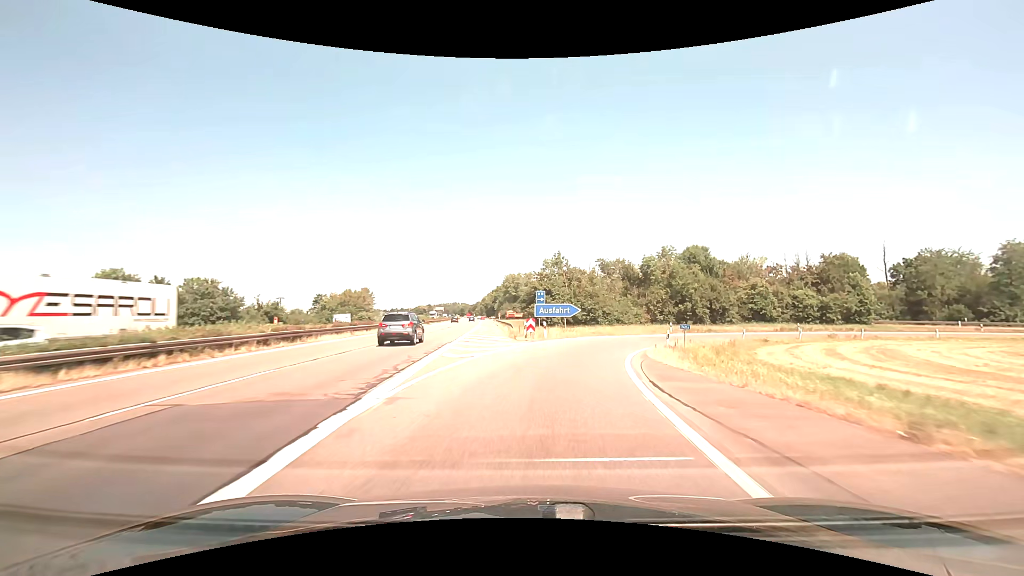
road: motorway_link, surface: asphalt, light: Day
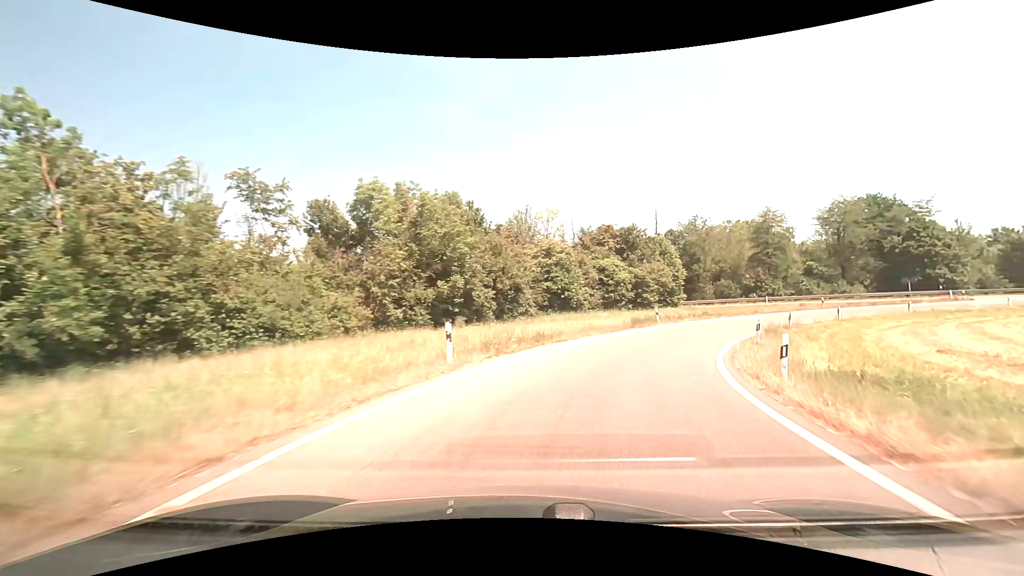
(+8.6, +38.7) m; +30°
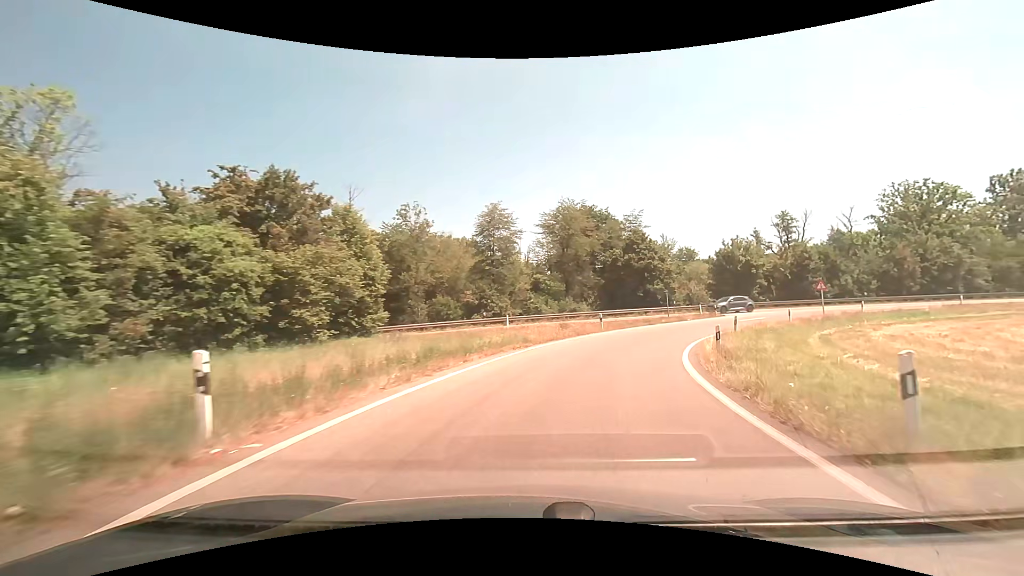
(+7.4, +25.8) m; +33°
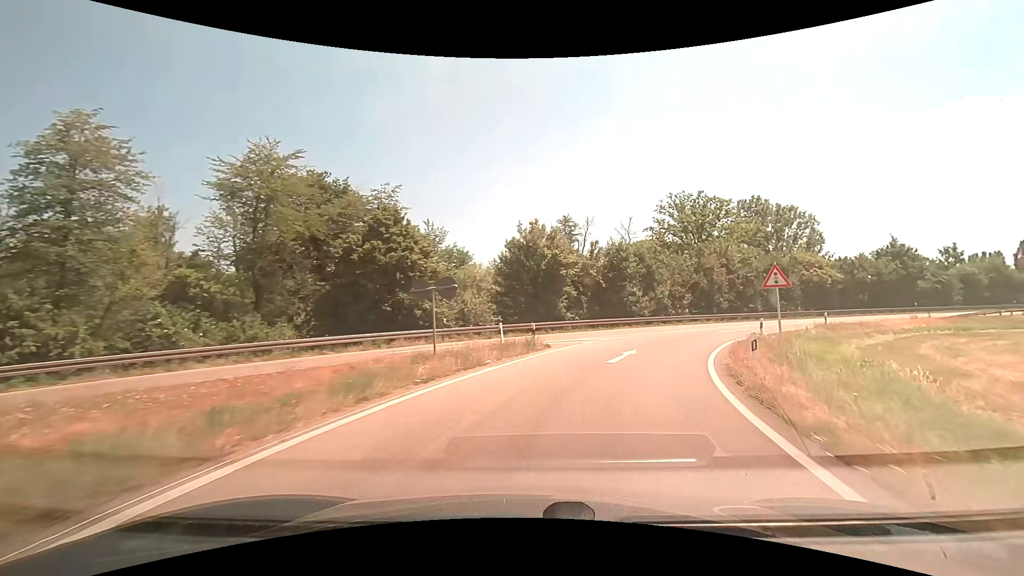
(+6.3, +26.0) m; +27°
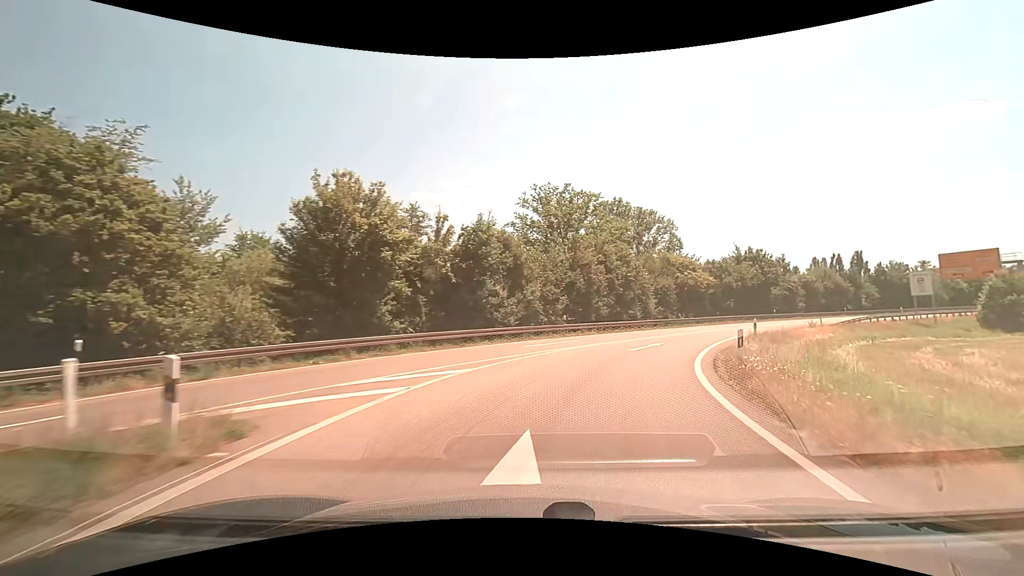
(+1.9, +13.5) m; +16°
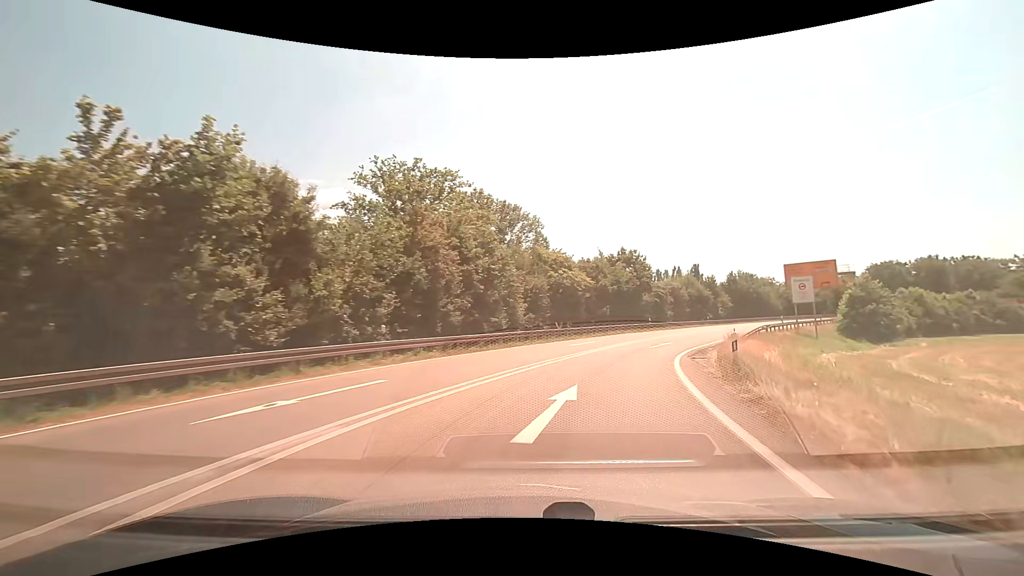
(+1.9, +13.5) m; +16°
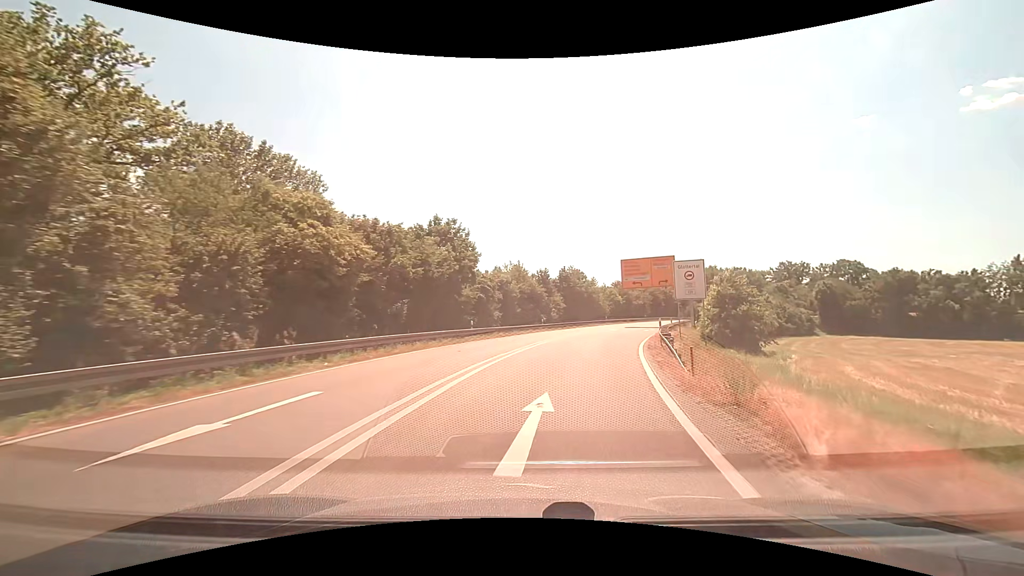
(+3.9, +20.0) m; +21°
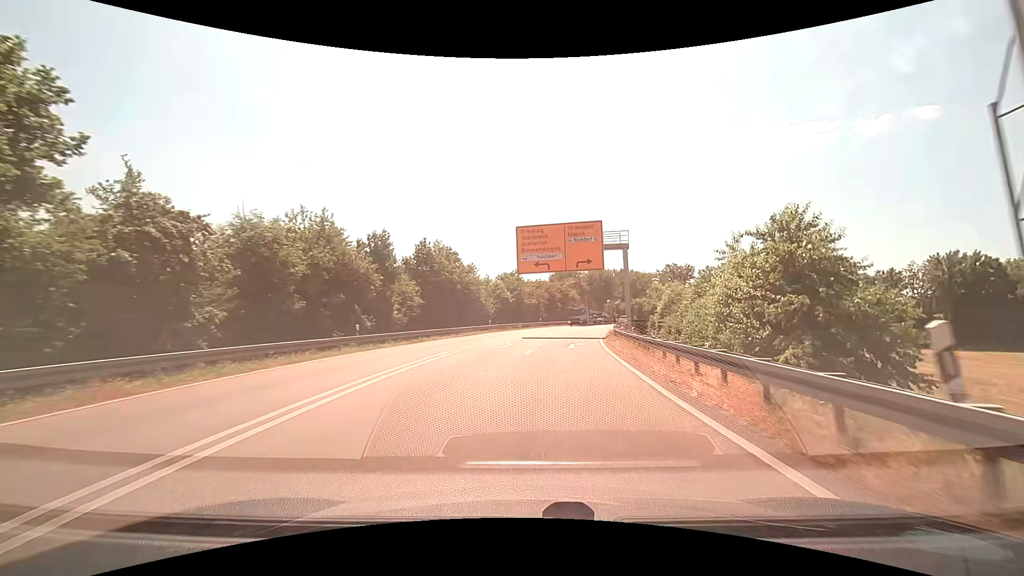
(+3.6, +28.1) m; +14°
(0, +10) (+1, +20) (+2, +30) (+4, +40) (+6, +50) (+8, +59) (+11, +69) (+15, +78) (+20, +87) (+26, +95) m
